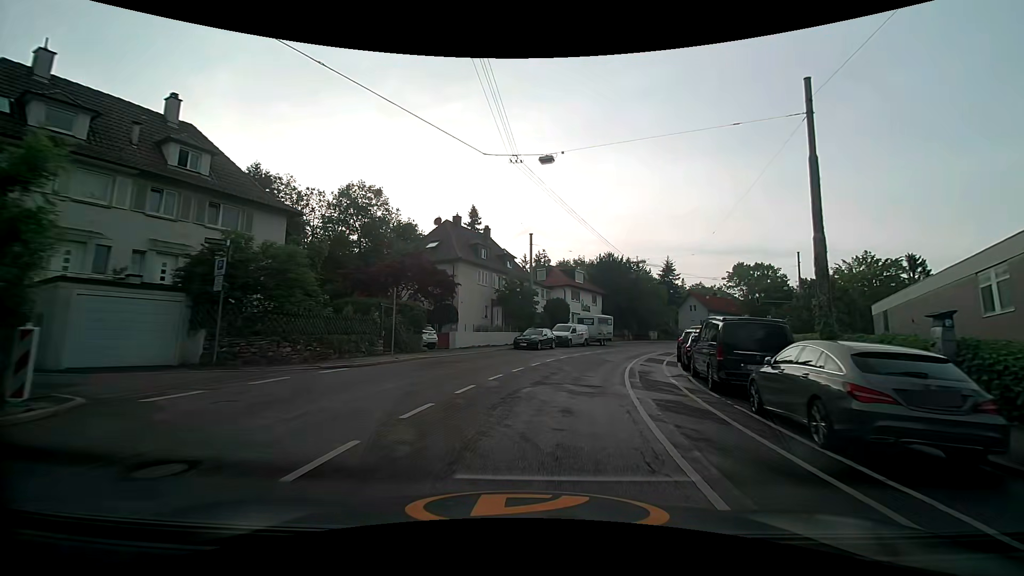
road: secondary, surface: asphalt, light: Day
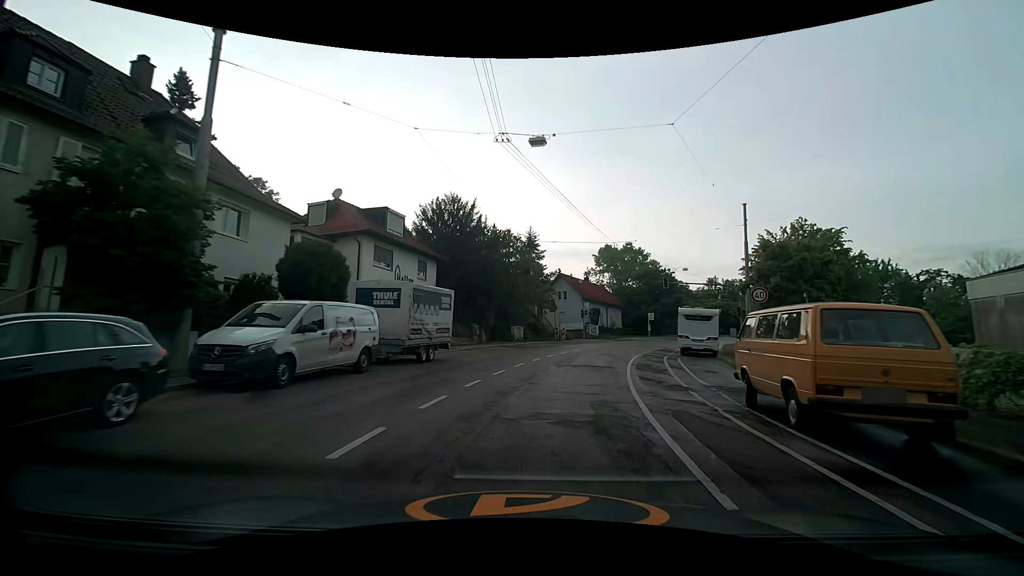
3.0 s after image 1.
(+4.5, +29.2) m; +17°
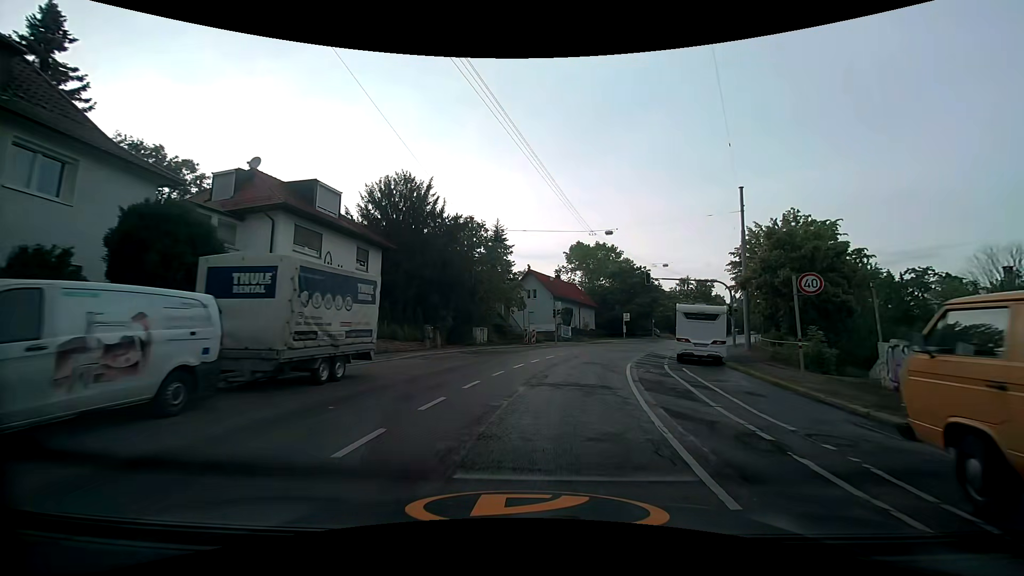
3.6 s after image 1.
(+0.2, +6.0) m; +4°
(+1, +10) (+2, +20) (+4, +30) (+8, +39) (+12, +48) (+18, +56) (+23, +65) (+29, +73) (+35, +81) (+40, +89) m
